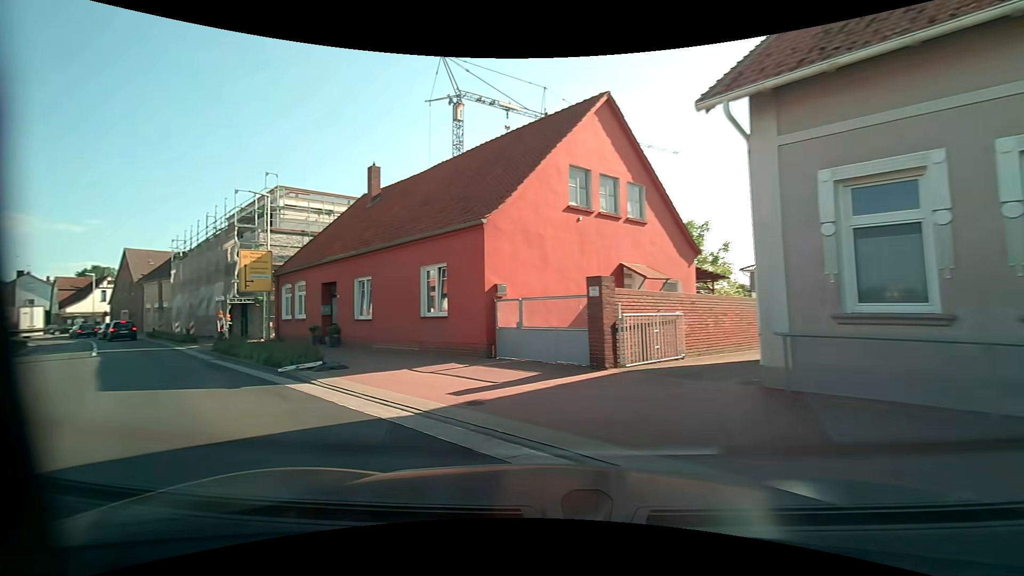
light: Day
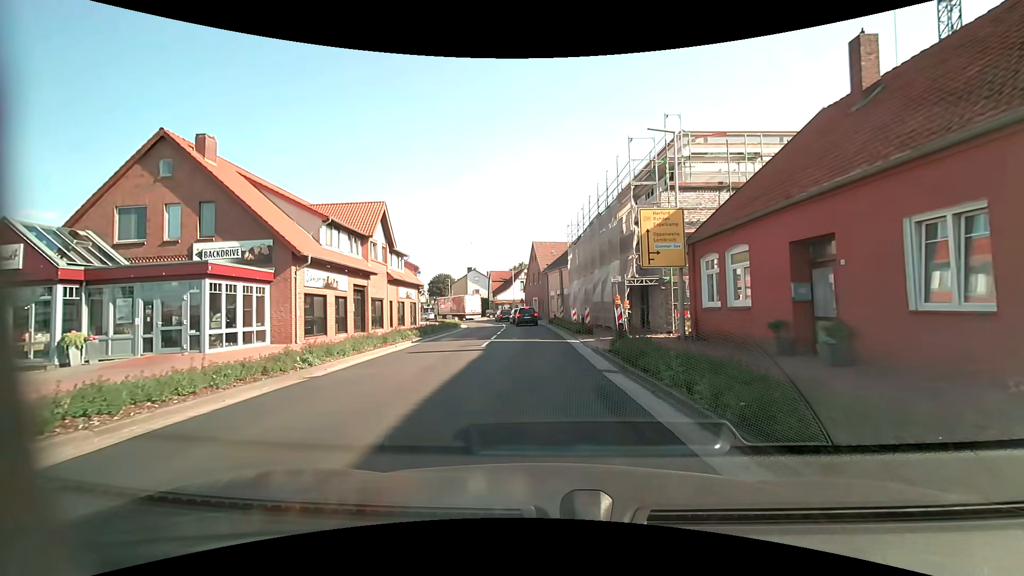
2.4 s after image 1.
(-4.7, +8.9) m; -44°
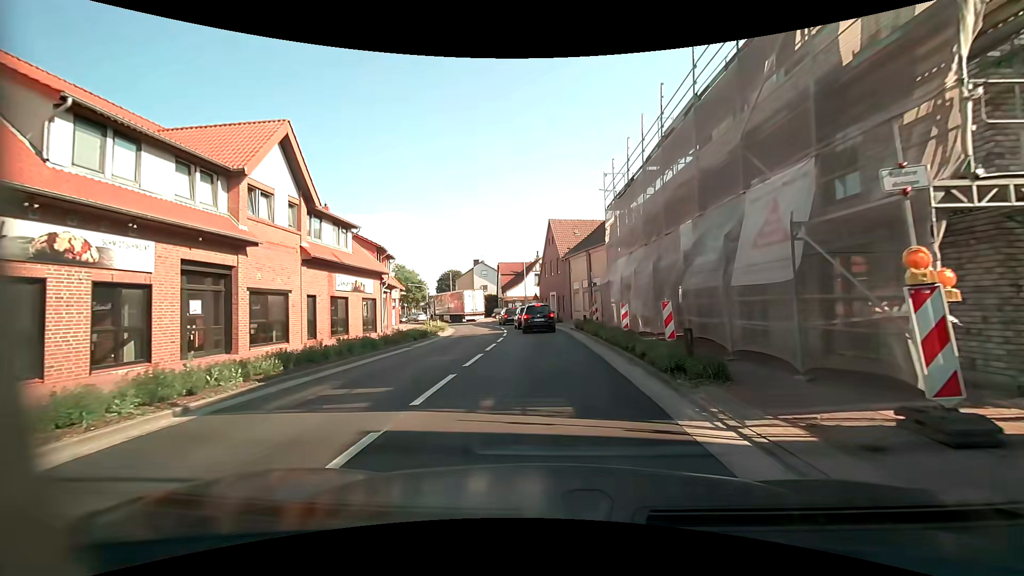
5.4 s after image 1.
(-0.3, +15.8) m; -2°
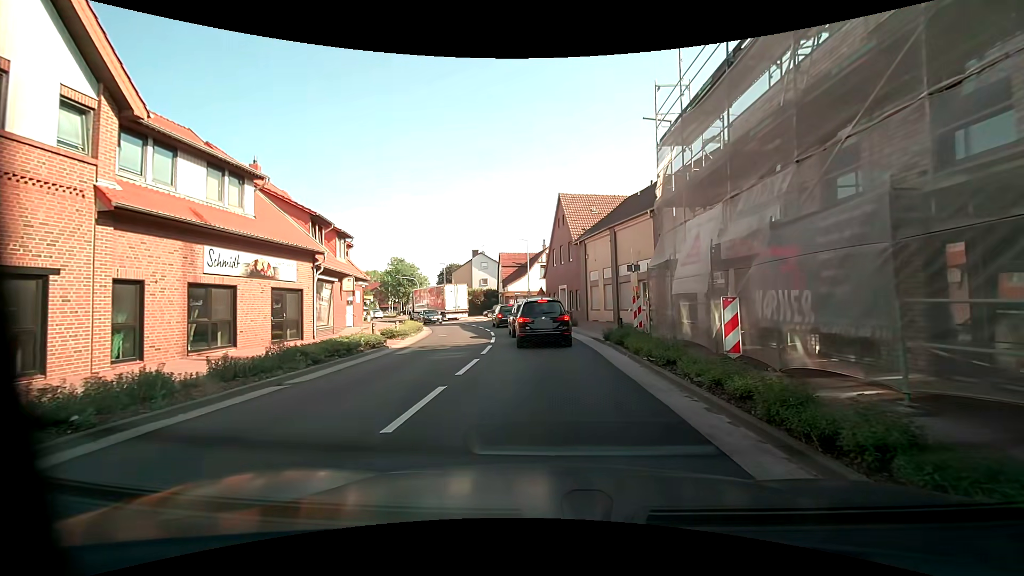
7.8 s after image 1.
(-0.1, +10.4) m; -1°
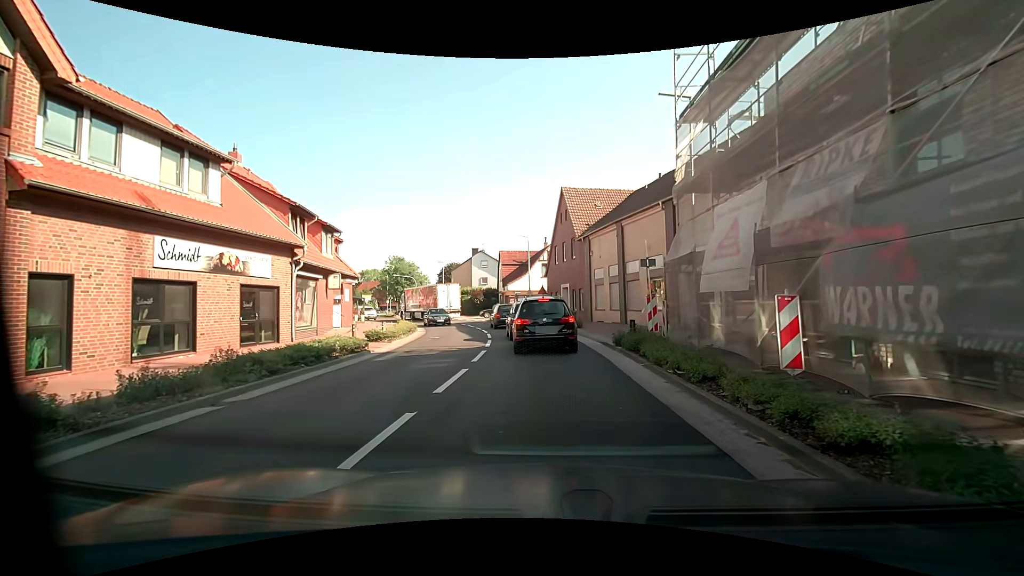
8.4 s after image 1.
(0.0, +2.0) m; 0°
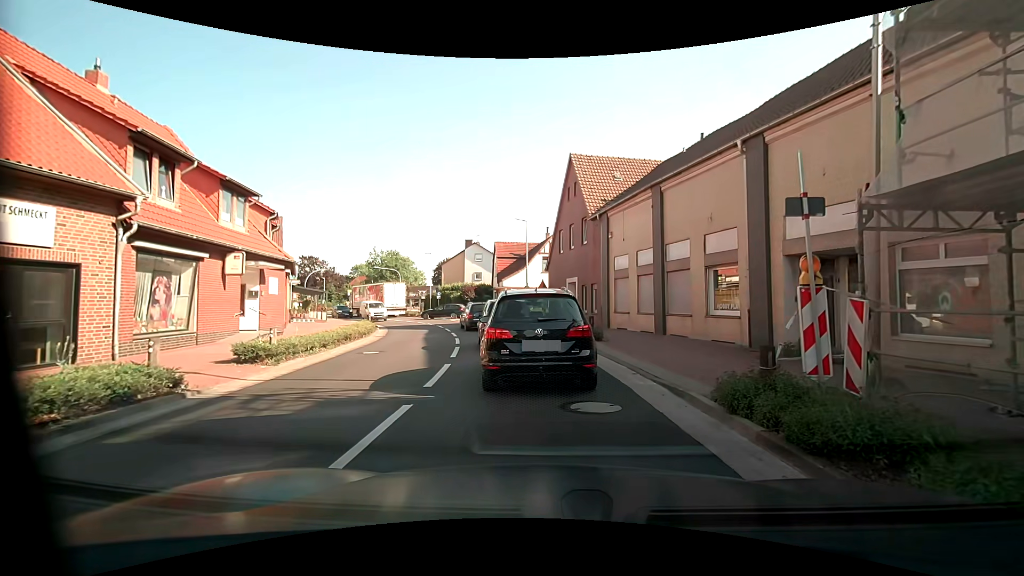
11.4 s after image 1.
(0.0, +8.5) m; +1°
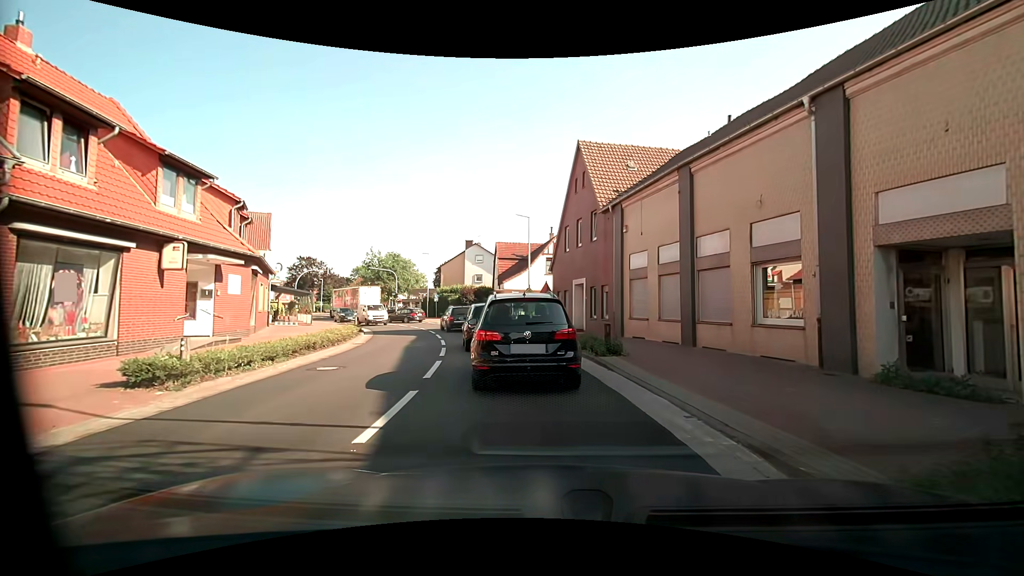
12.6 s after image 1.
(-0.1, +3.3) m; -1°
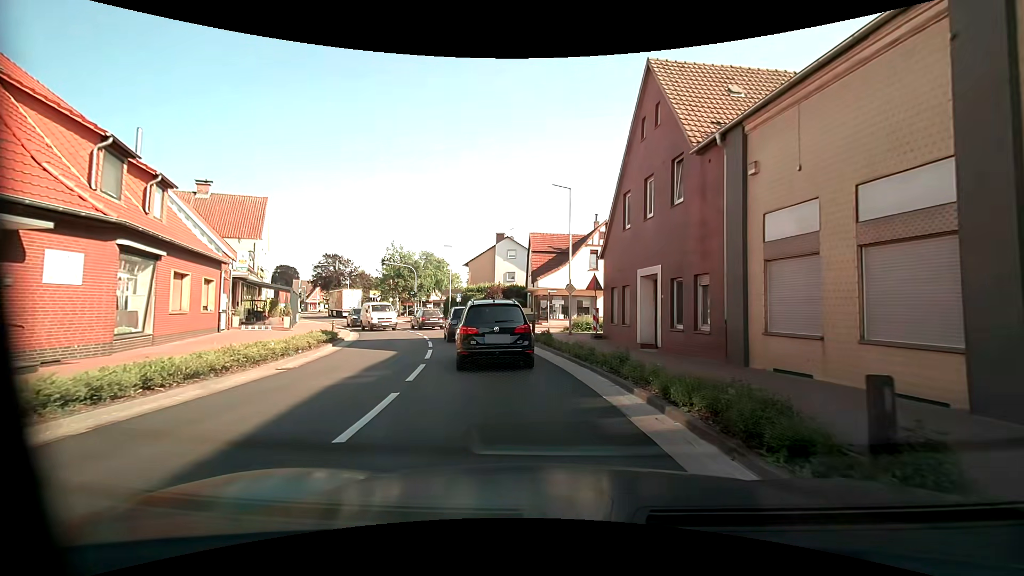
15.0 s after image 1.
(-0.4, +9.3) m; -5°
(-1, +10) (-2, +20) (-5, +29) (-9, +39) (-13, +48) (-18, +56) (-24, +65) (-28, +74) (-30, +83) (-28, +93) m
